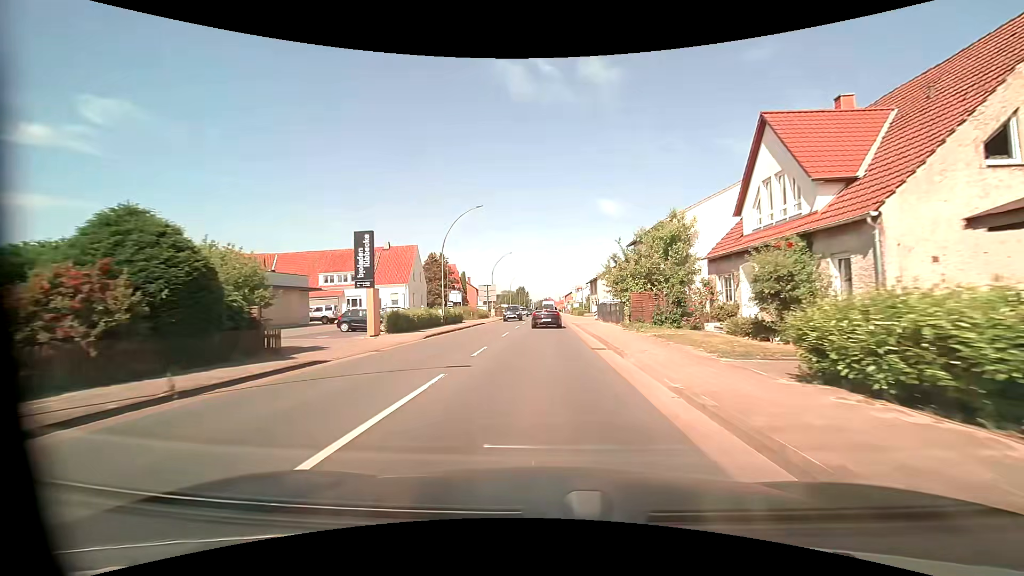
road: primary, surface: asphalt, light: Day
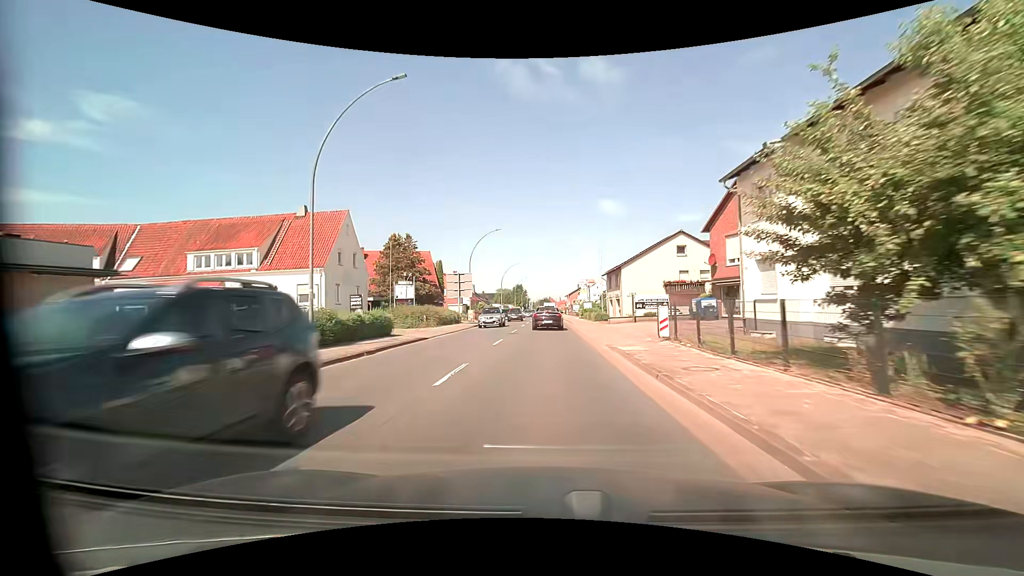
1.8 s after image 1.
(0.0, +23.3) m; 0°
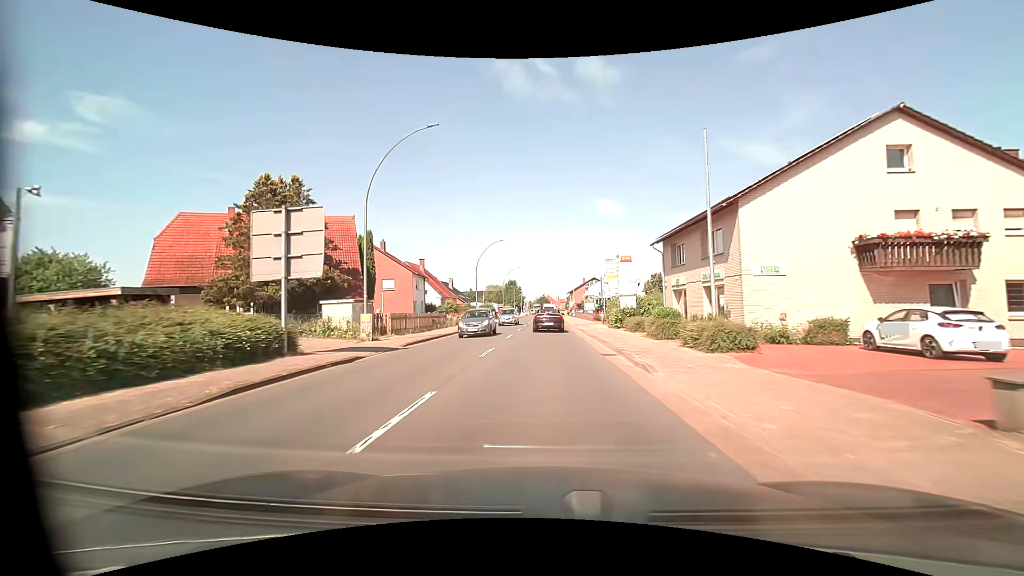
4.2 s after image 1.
(-0.1, +31.4) m; 0°
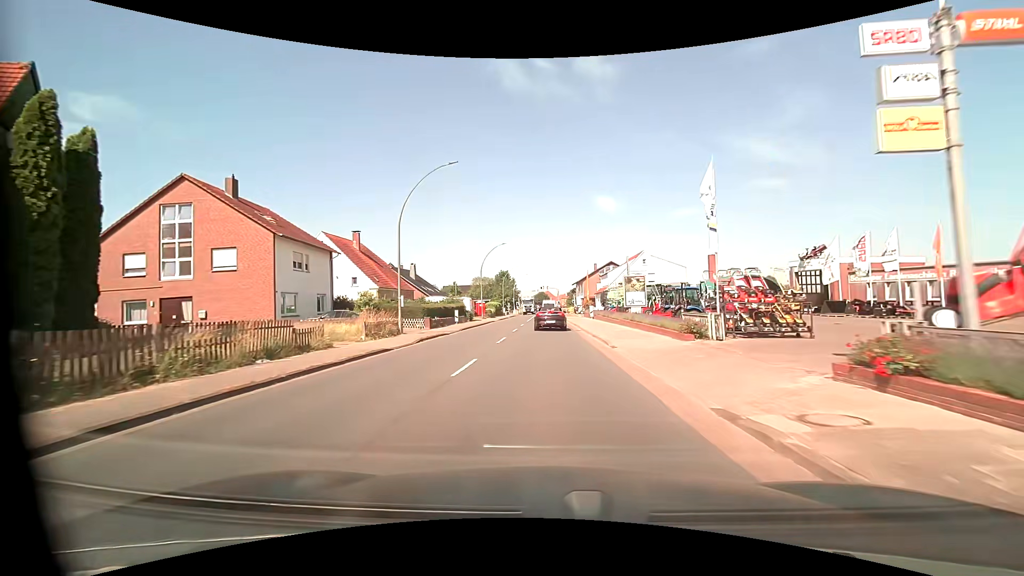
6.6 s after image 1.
(+0.1, +31.7) m; 0°
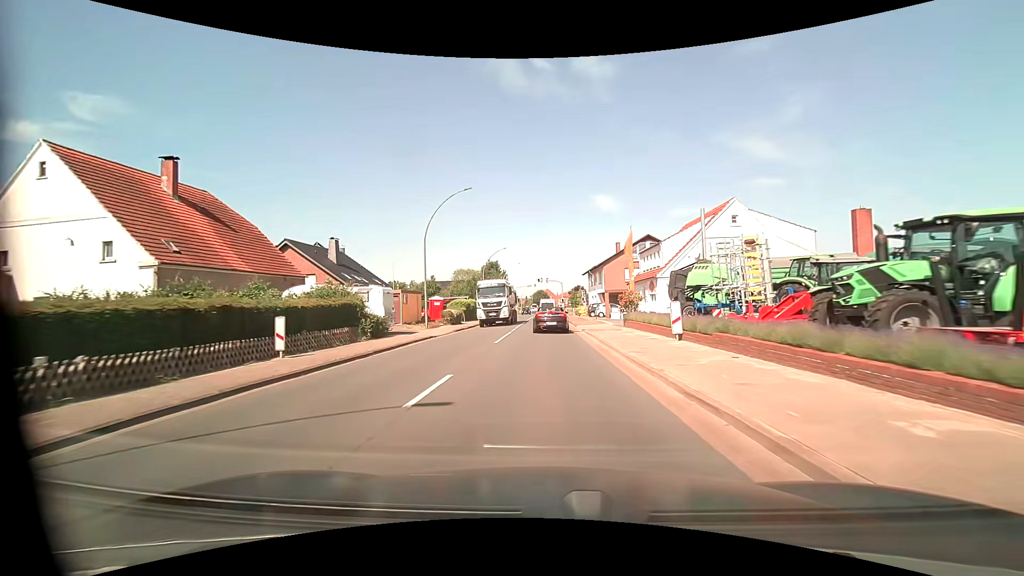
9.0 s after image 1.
(+0.1, +30.4) m; 0°
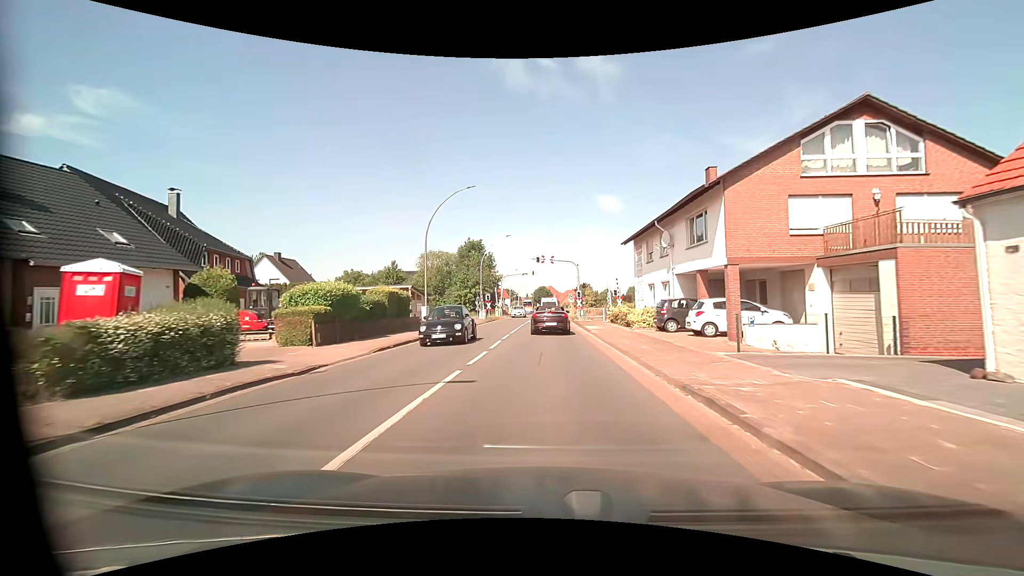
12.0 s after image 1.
(-0.2, +35.0) m; 0°
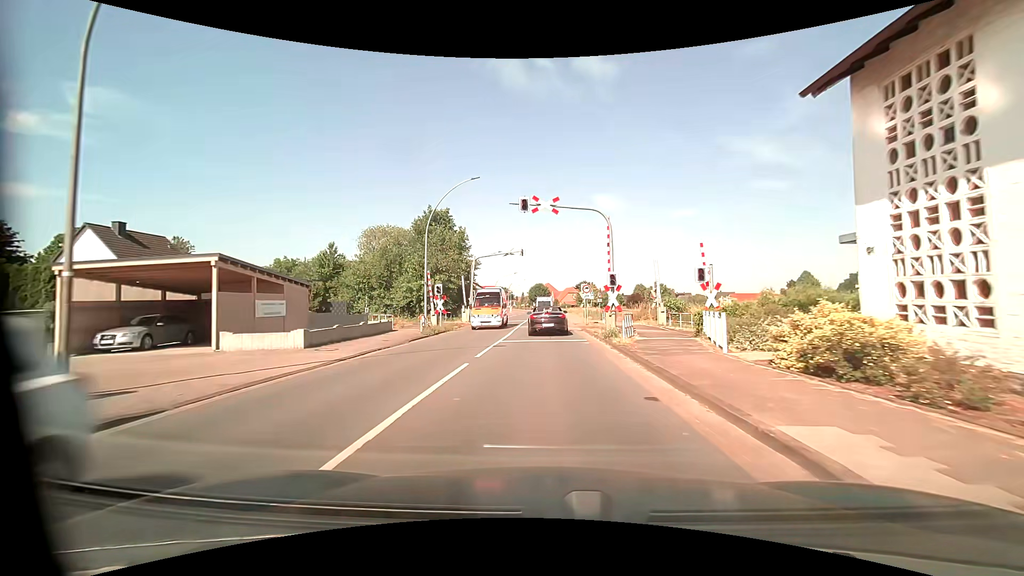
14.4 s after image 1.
(+0.1, +26.1) m; 0°
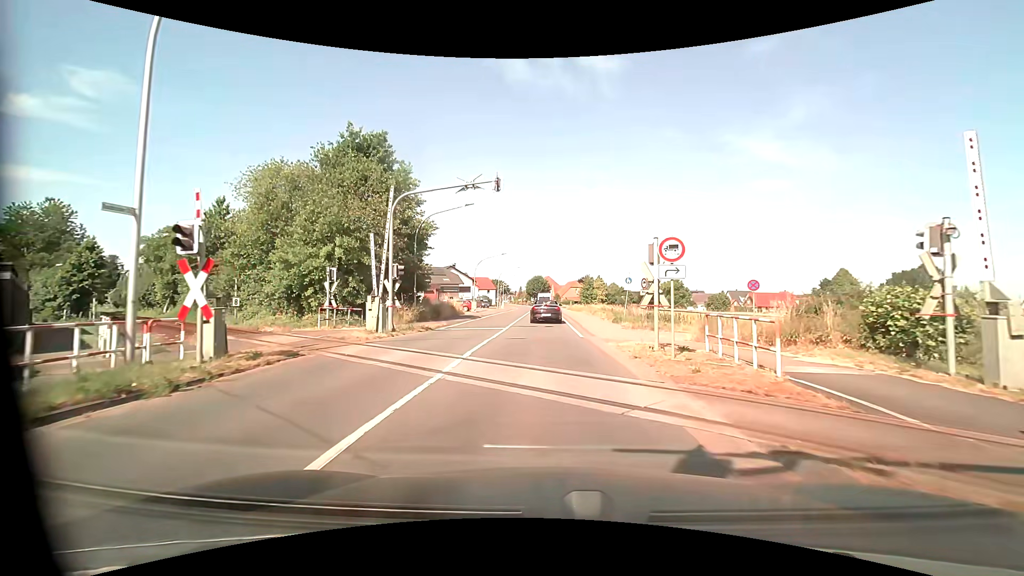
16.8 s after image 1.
(+0.1, +23.2) m; 0°
(0, +10) (0, +20) (0, +30) (0, +40) (0, +50) (0, +60) (0, +70) (0, +80) (-1, +90) (-1, +100) m
